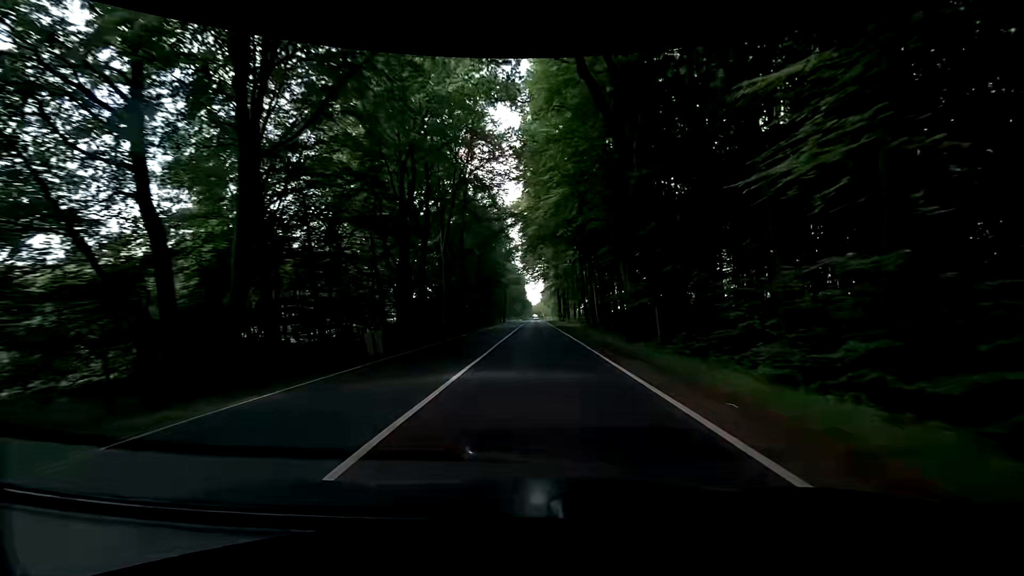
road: primary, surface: asphalt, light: Day
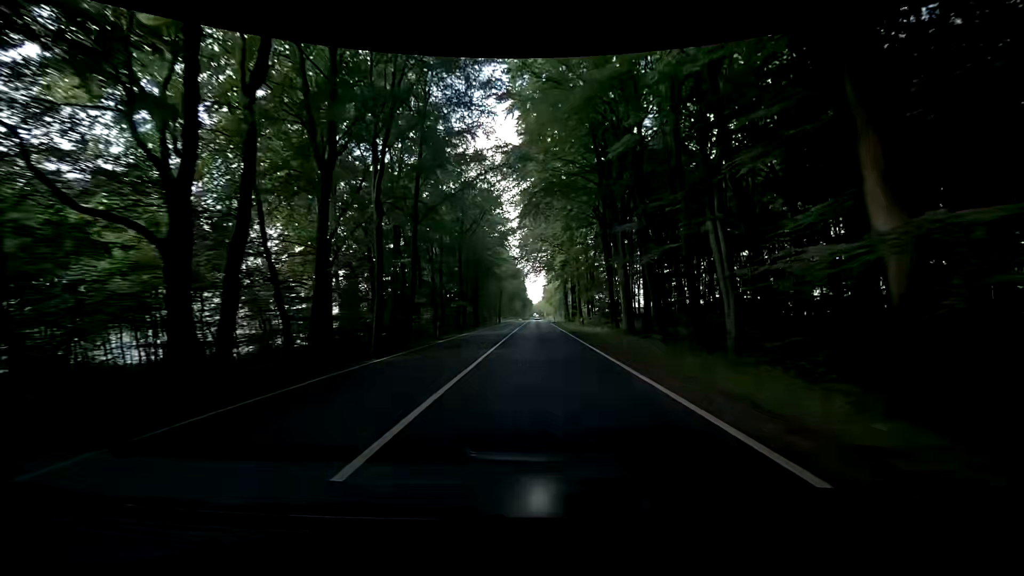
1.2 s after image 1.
(0.0, +20.6) m; -1°
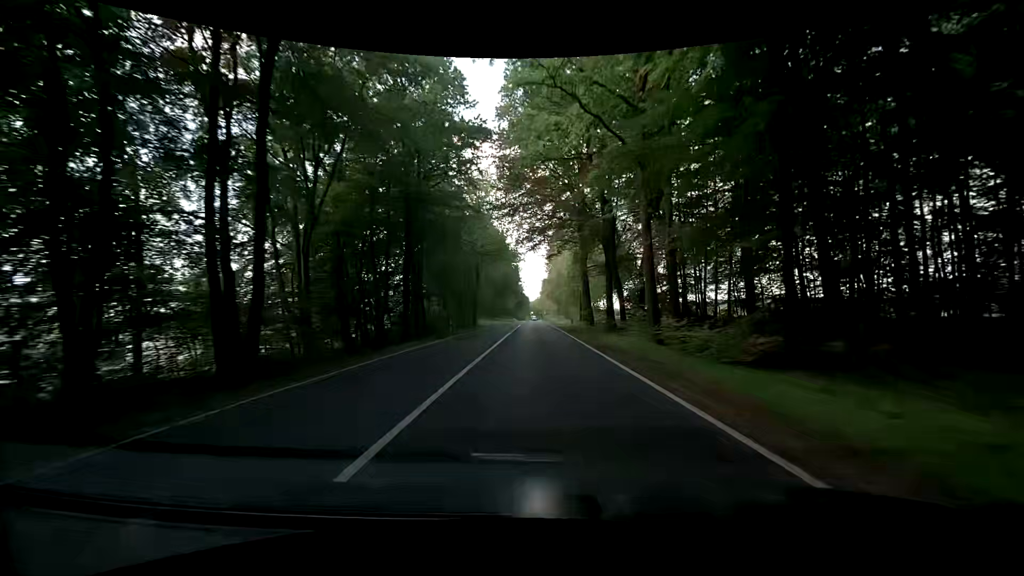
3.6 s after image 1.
(+0.7, +41.3) m; -1°
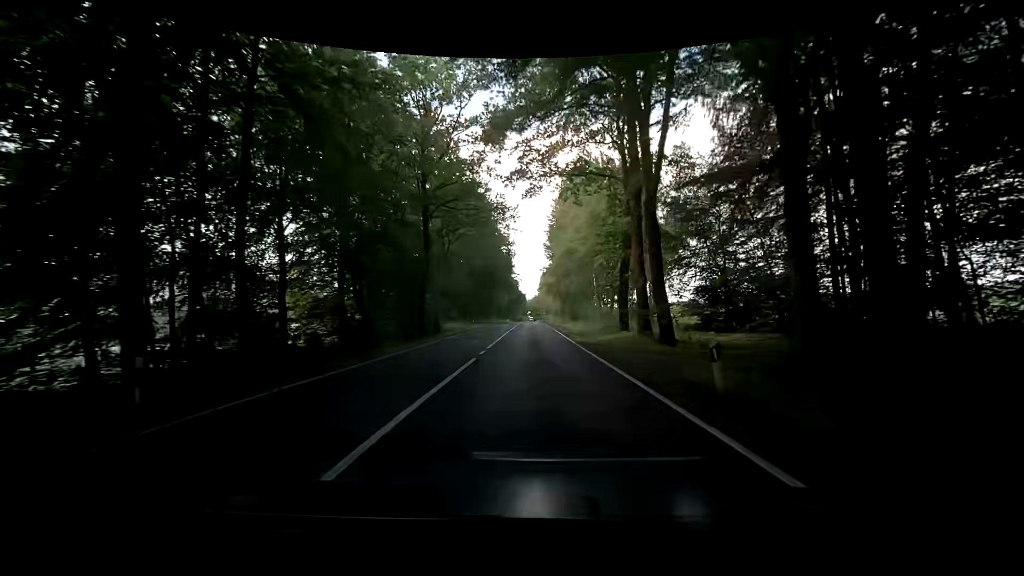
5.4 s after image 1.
(+1.5, +31.1) m; +2°
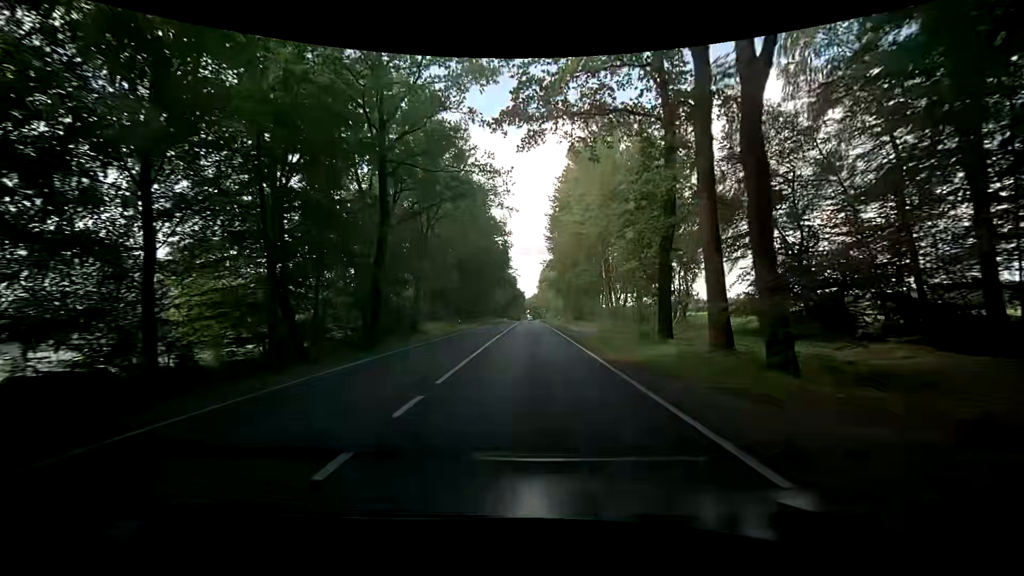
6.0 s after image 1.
(0.0, +10.4) m; +1°
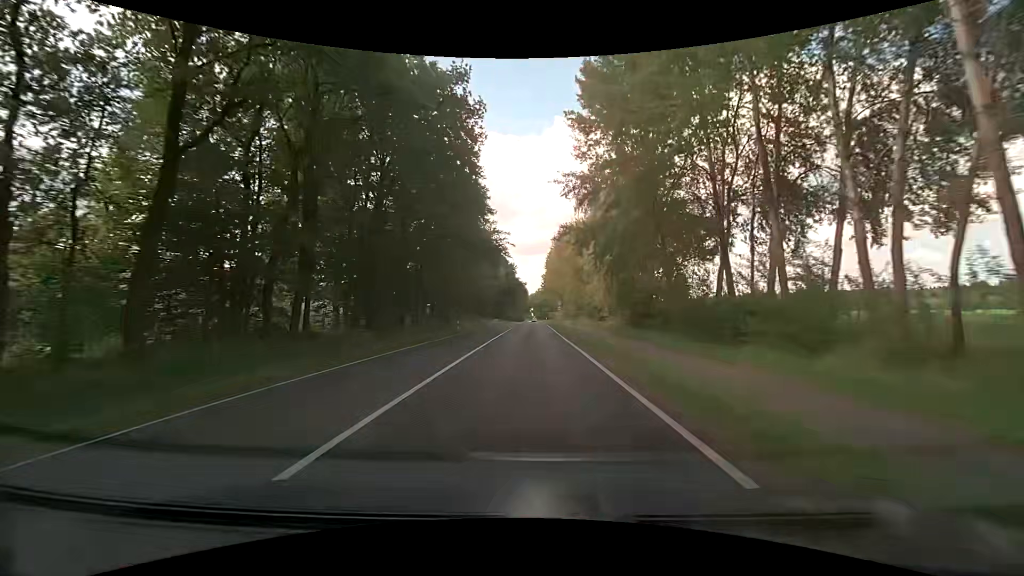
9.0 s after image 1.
(-0.3, +52.6) m; -1°
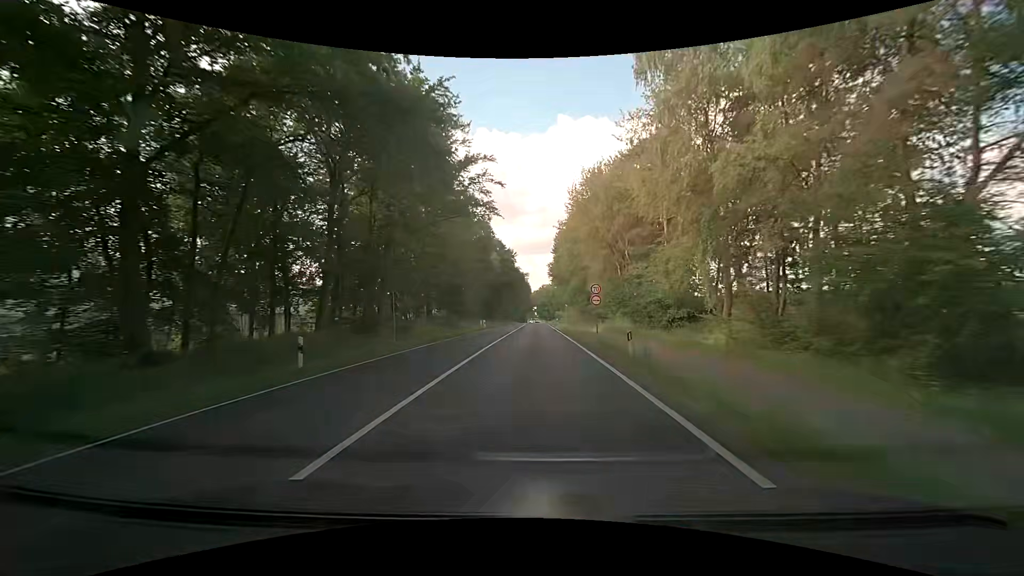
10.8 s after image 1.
(+0.3, +31.9) m; 0°
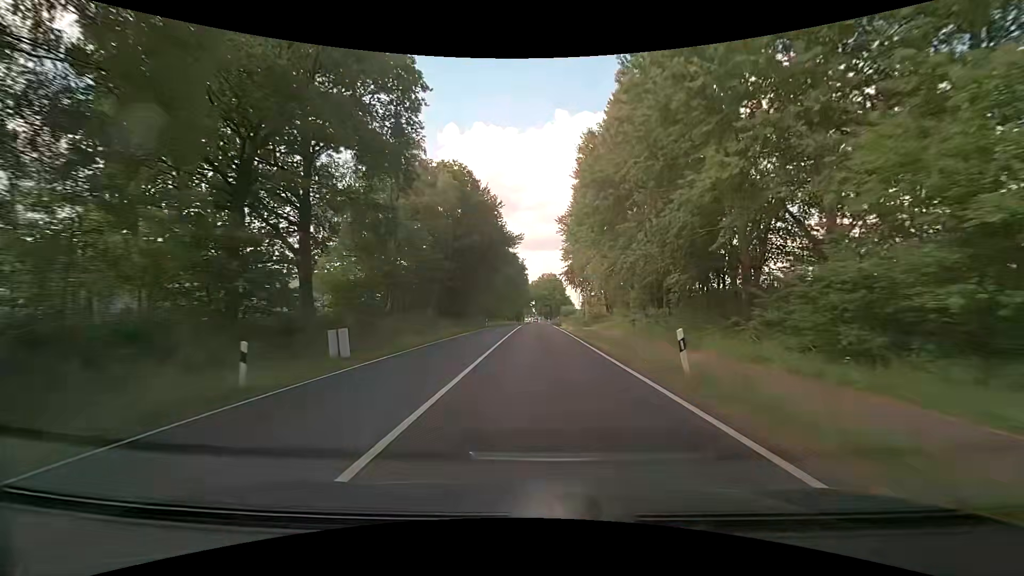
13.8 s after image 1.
(0.0, +54.0) m; 0°
(0, +10) (0, +20) (0, +30) (0, +40) (+1, +50) (+1, +60) (+1, +70) (+1, +80) (+1, +90) (+1, +100) m
